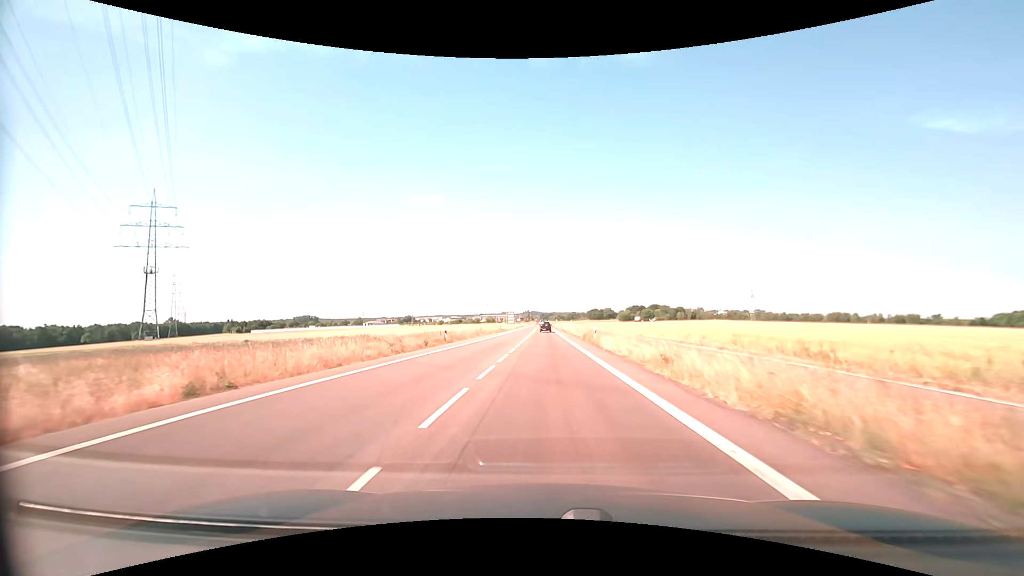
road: secondary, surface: asphalt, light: Day
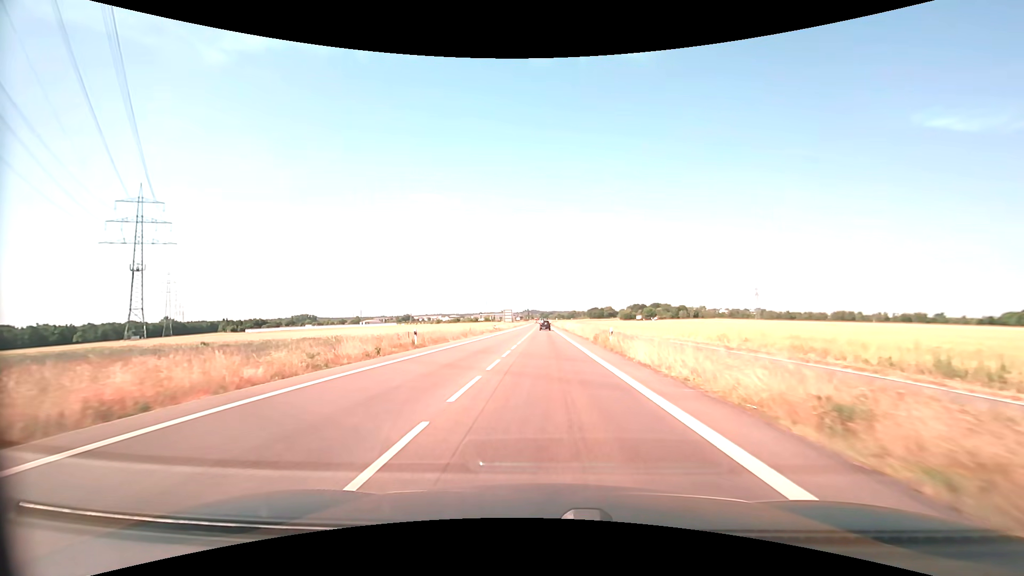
(0.0, +9.4) m; 0°
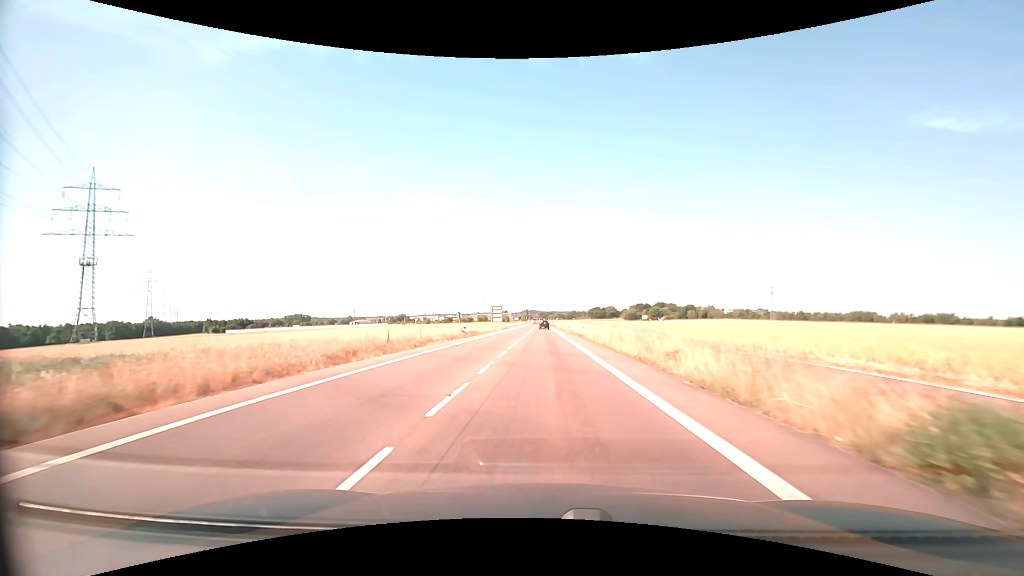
(+0.1, +30.1) m; 0°
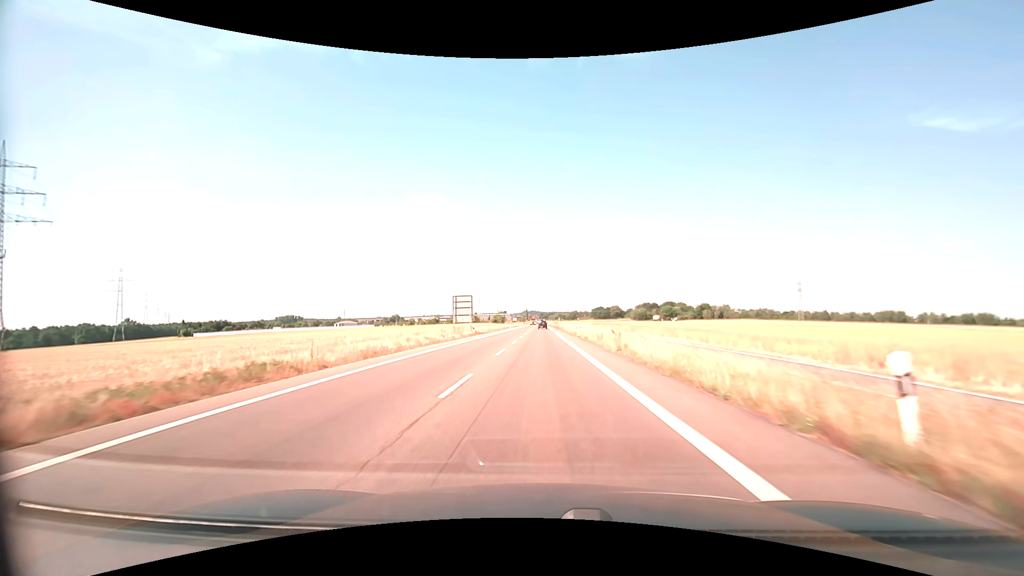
(0.0, +43.9) m; 0°
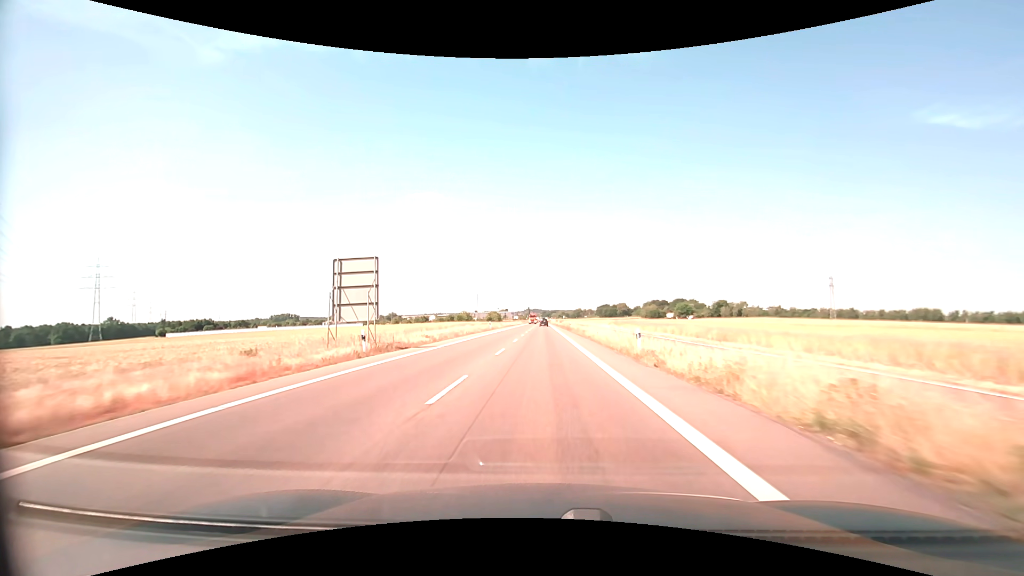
(-0.1, +35.2) m; 0°
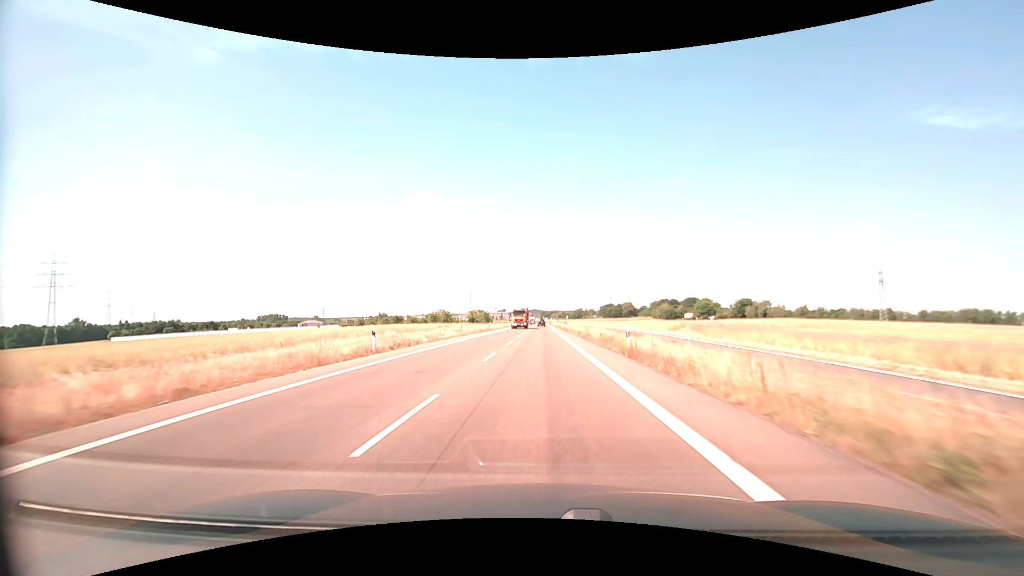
(0.0, +48.6) m; 0°
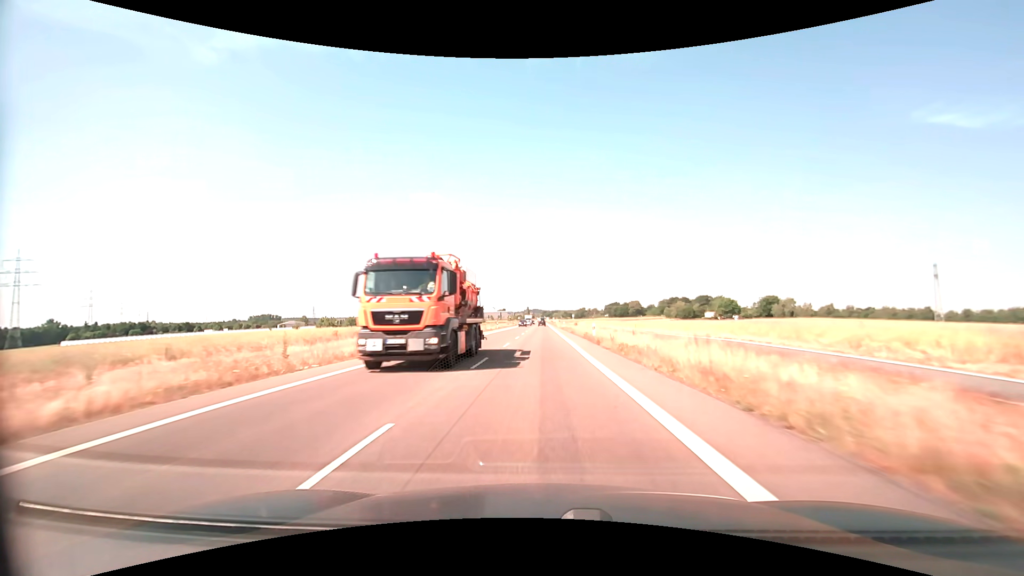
(0.0, +36.6) m; 0°
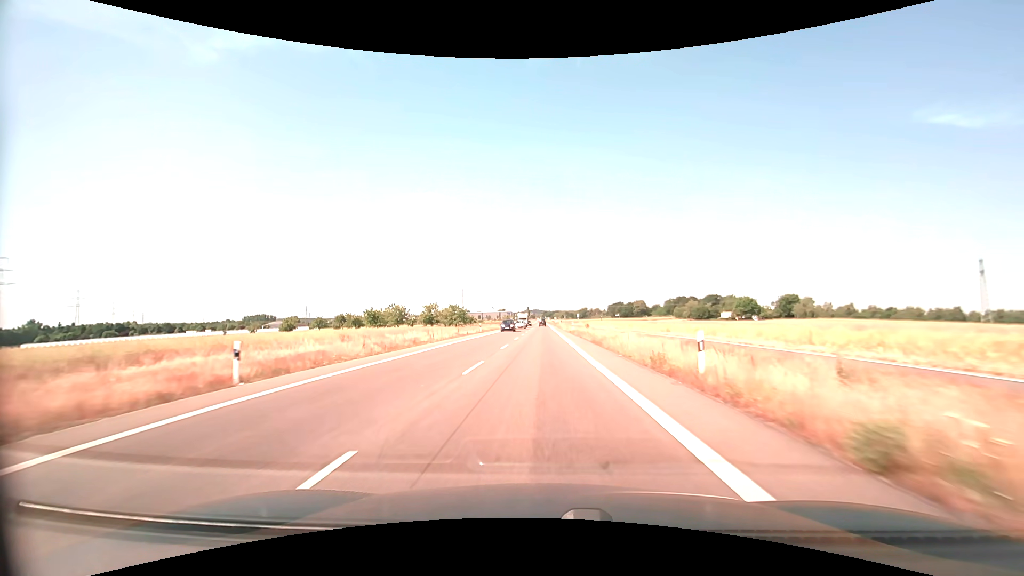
(0.0, +24.0) m; 0°
(0, +10) (0, +20) (0, +30) (0, +40) (0, +50) (0, +60) (0, +70) (0, +80) (0, +90) (0, +100) m
